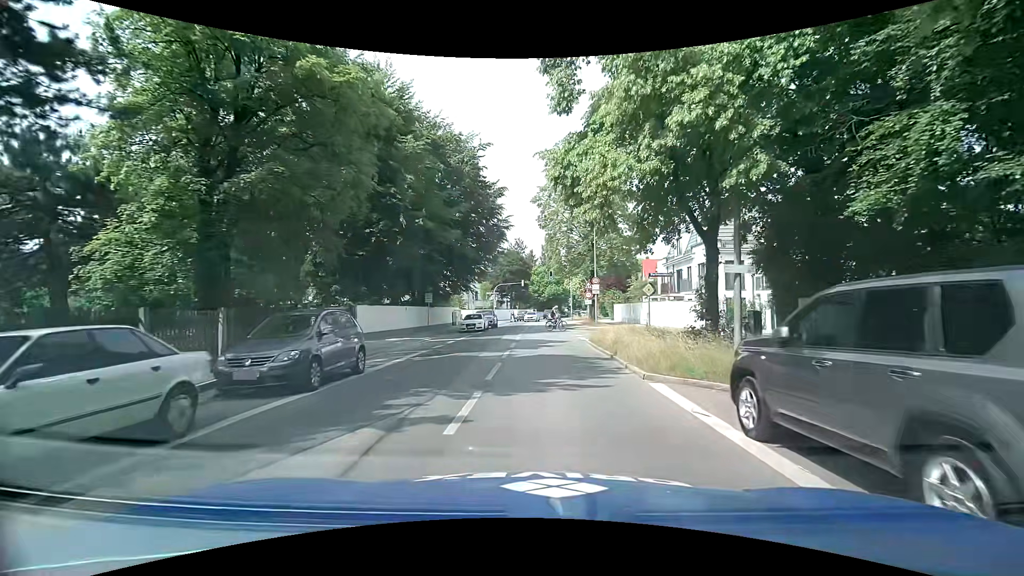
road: secondary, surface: asphalt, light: Day
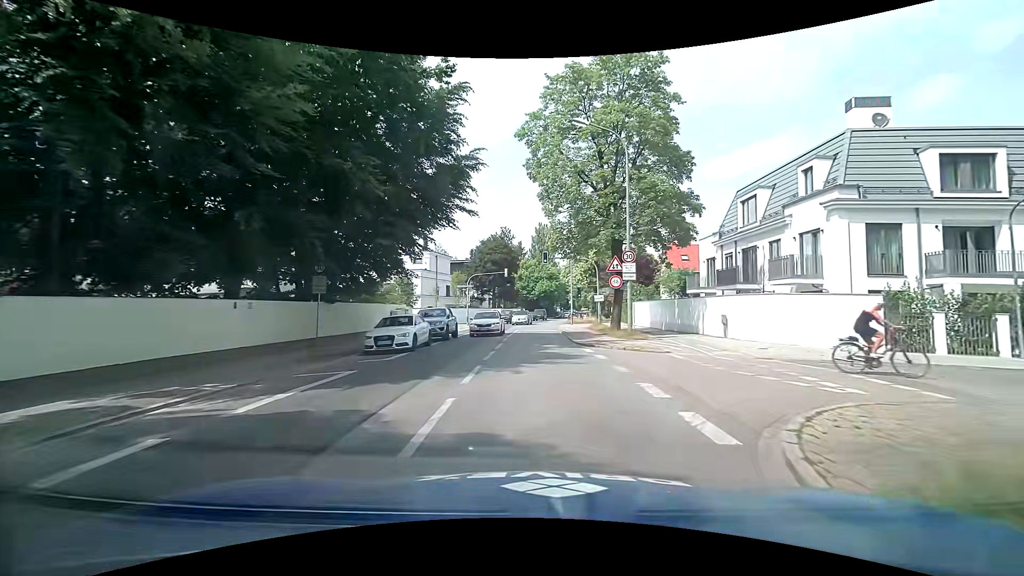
(+0.3, +19.0) m; +3°
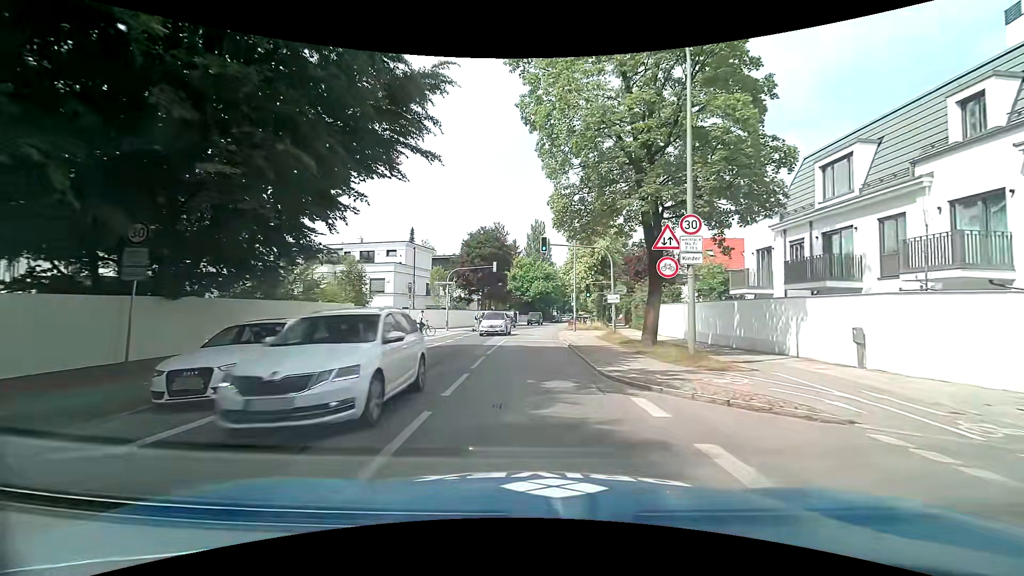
(-0.2, +9.8) m; -1°
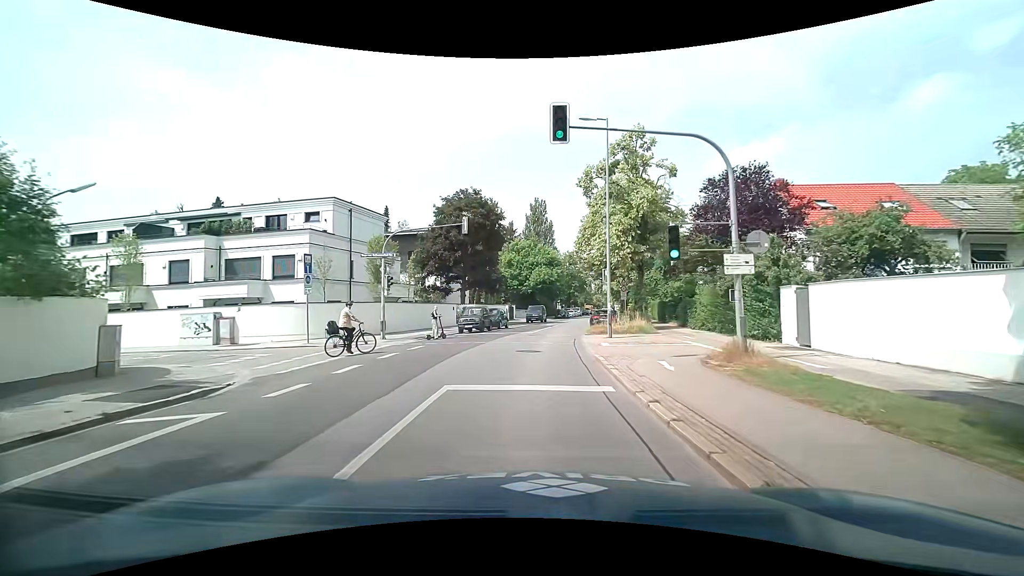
(+0.1, +19.0) m; -1°
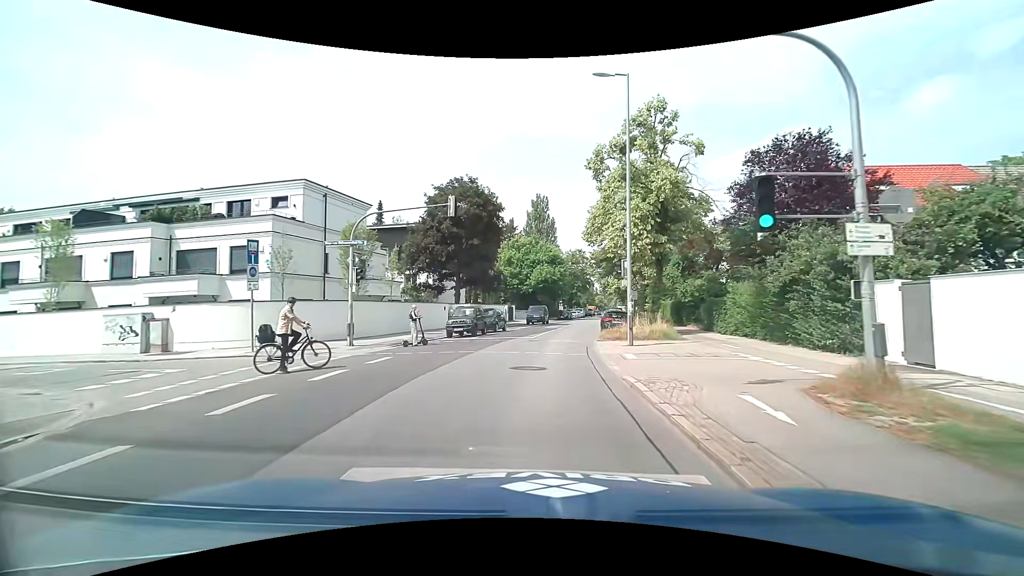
(+0.1, +4.7) m; 0°
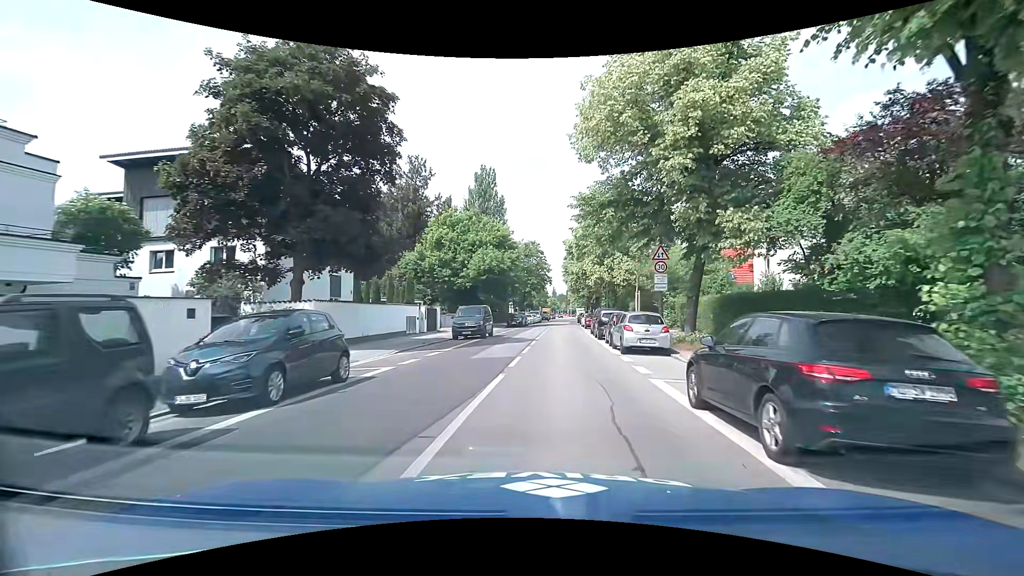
(+0.9, +23.5) m; +6°
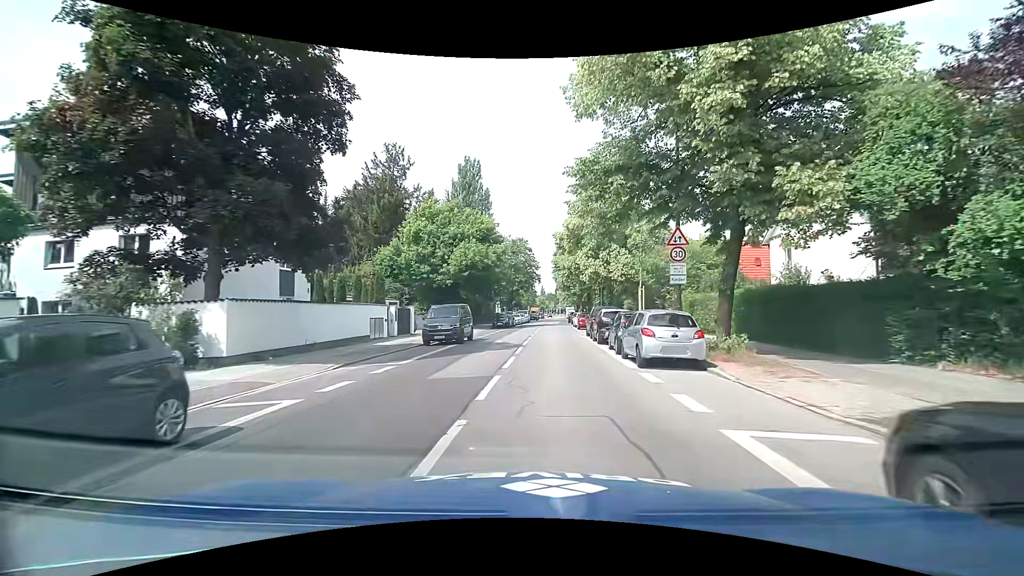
(+0.1, +4.7) m; +1°
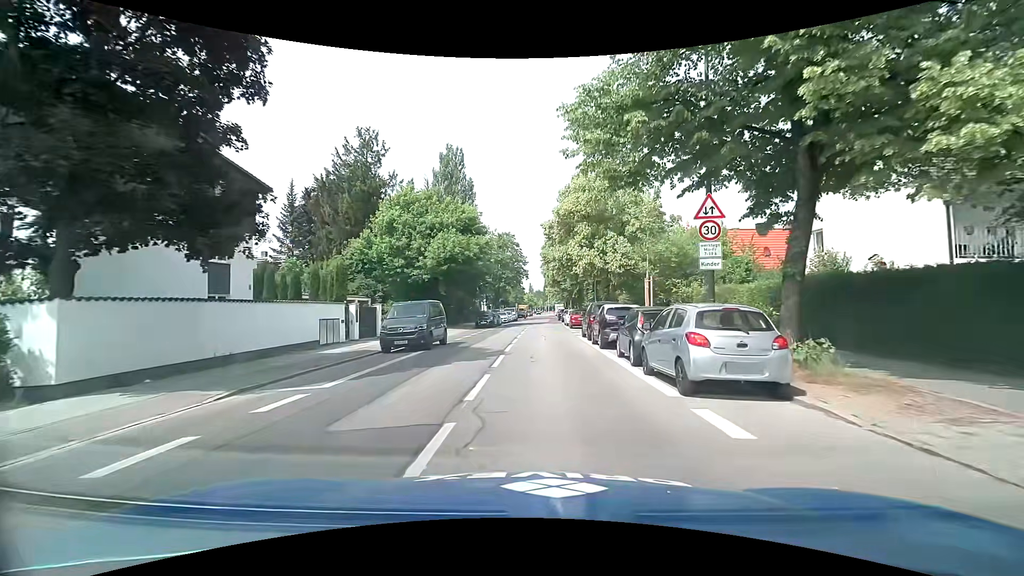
(+0.1, +4.7) m; +2°
(0, +10) (0, +20) (+1, +30) (+1, +40) (+1, +50) (+1, +60) (+2, +70) (+2, +80) (+2, +90) (+3, +100) m
